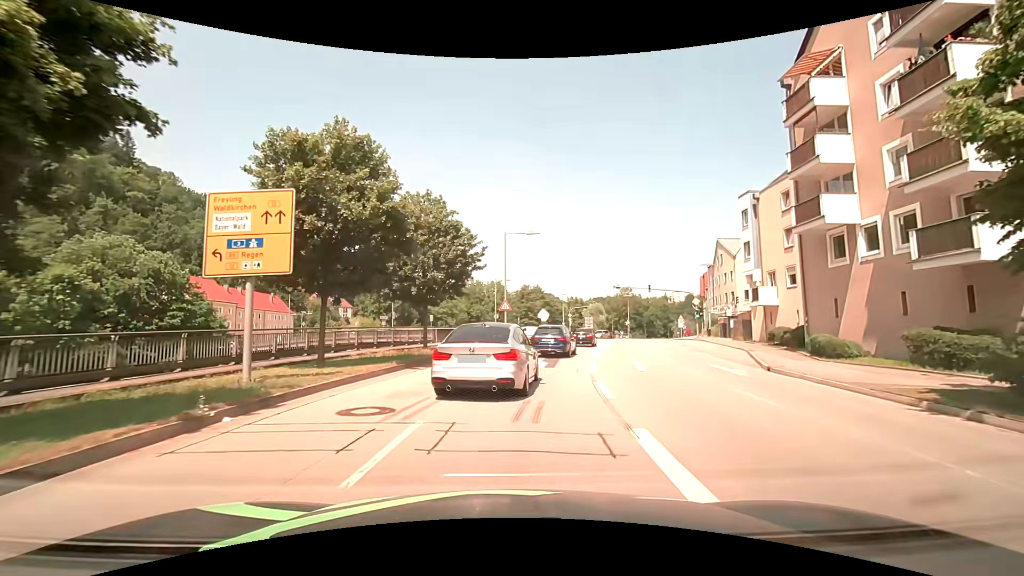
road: primary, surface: asphalt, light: Day
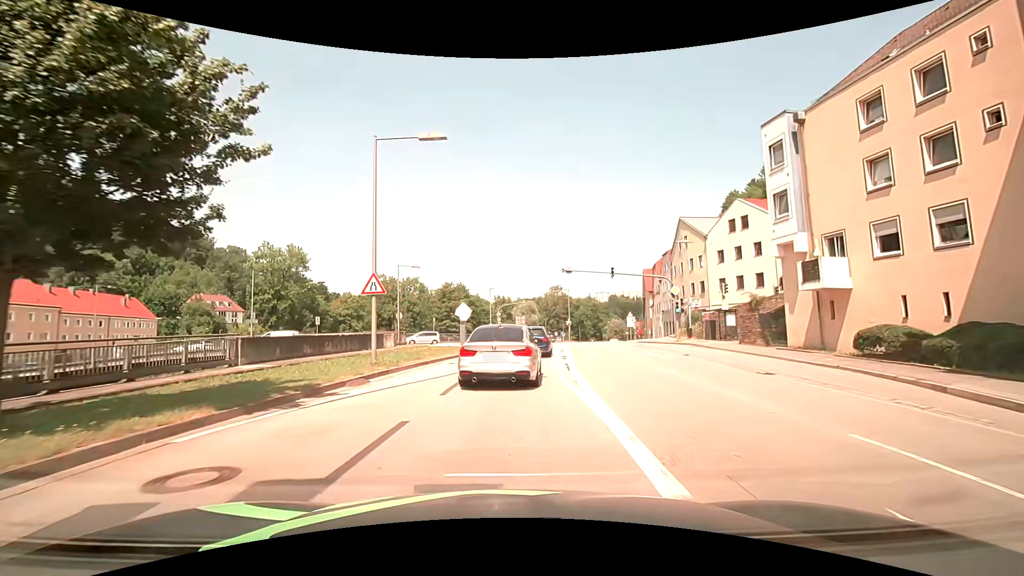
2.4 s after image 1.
(+1.5, +17.8) m; +9°
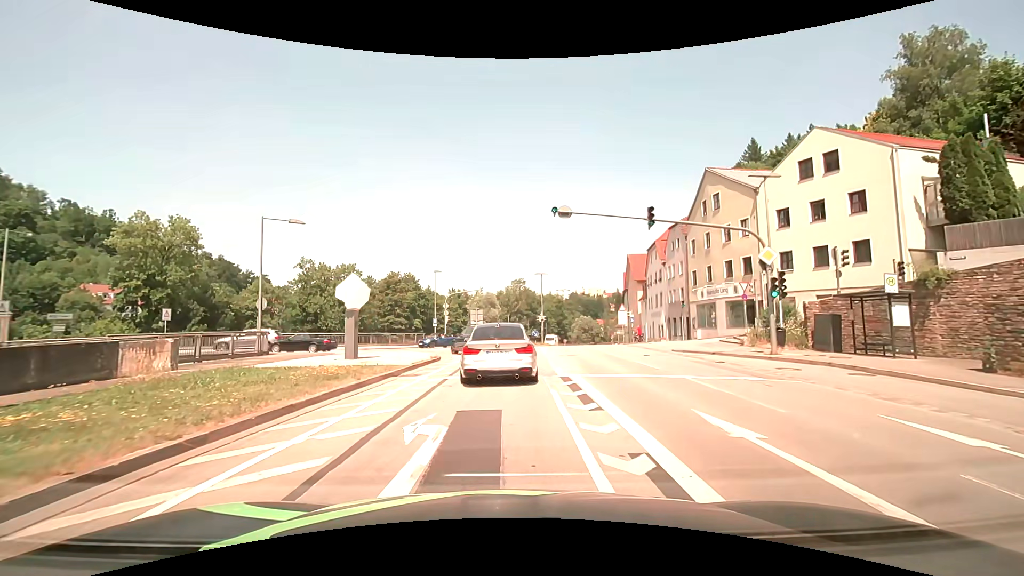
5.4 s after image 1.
(+0.7, +19.9) m; +4°
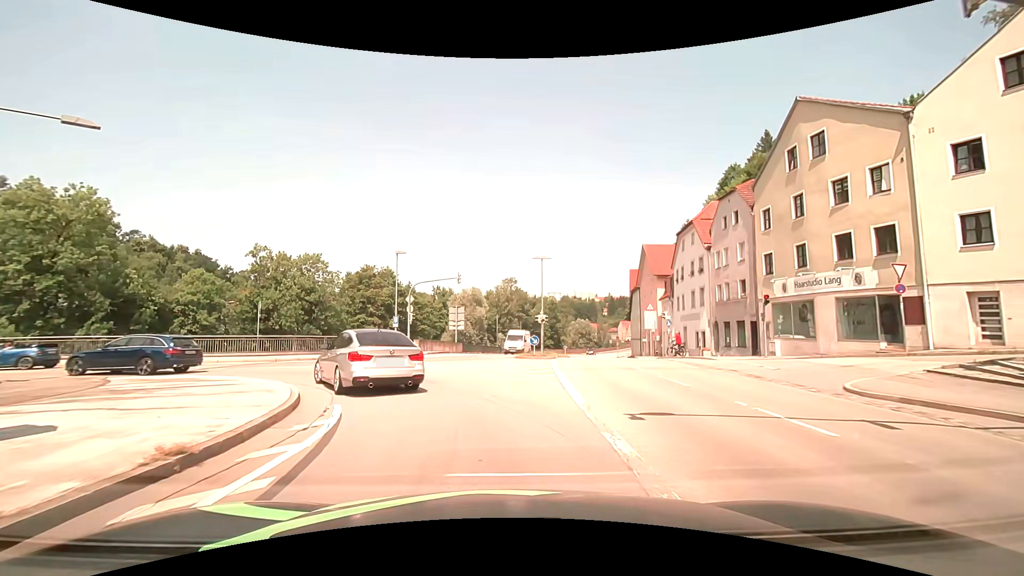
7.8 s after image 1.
(+0.2, +15.0) m; +2°
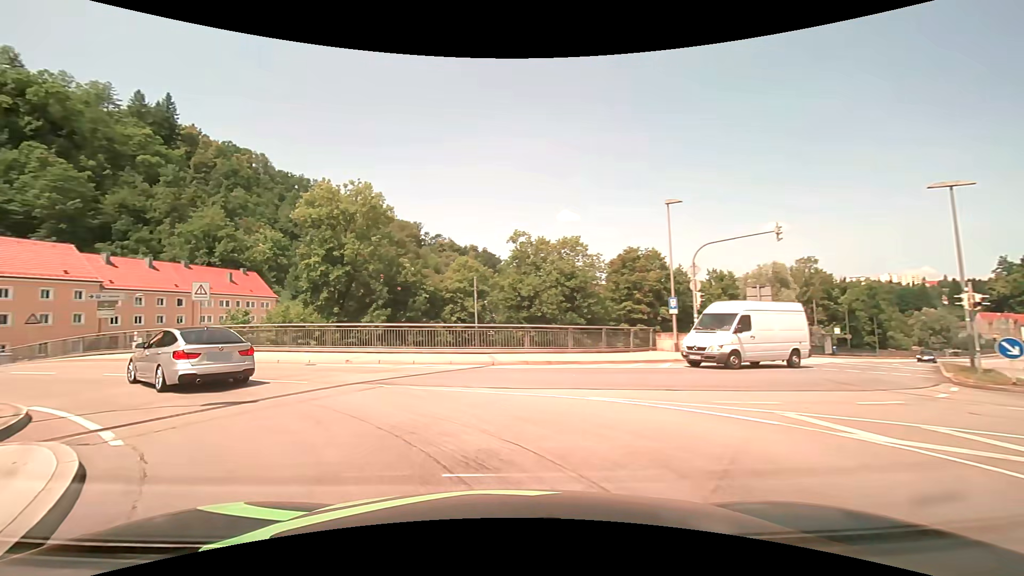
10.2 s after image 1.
(-2.5, +13.5) m; -30°
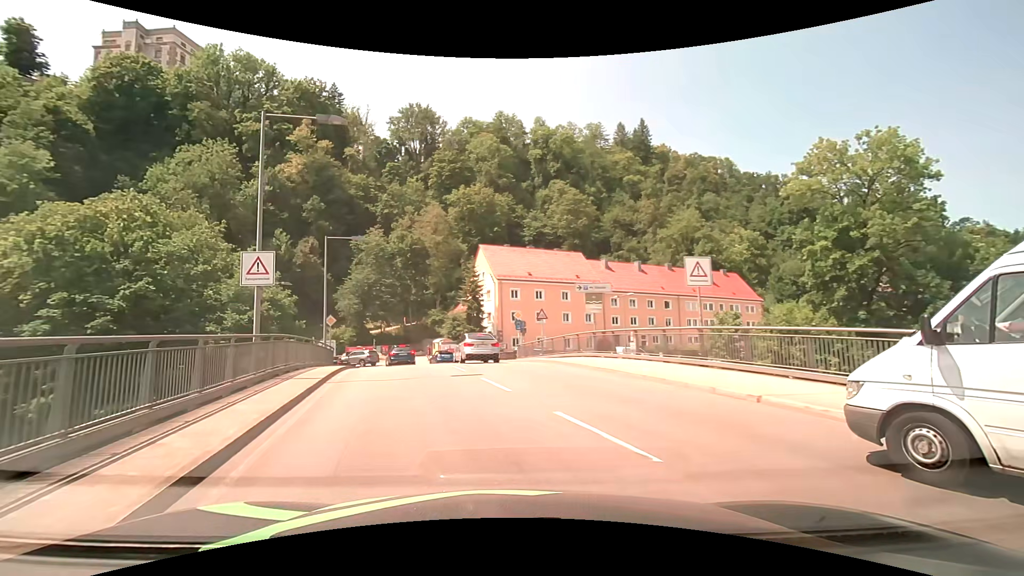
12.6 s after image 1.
(-5.9, +11.5) m; -51°
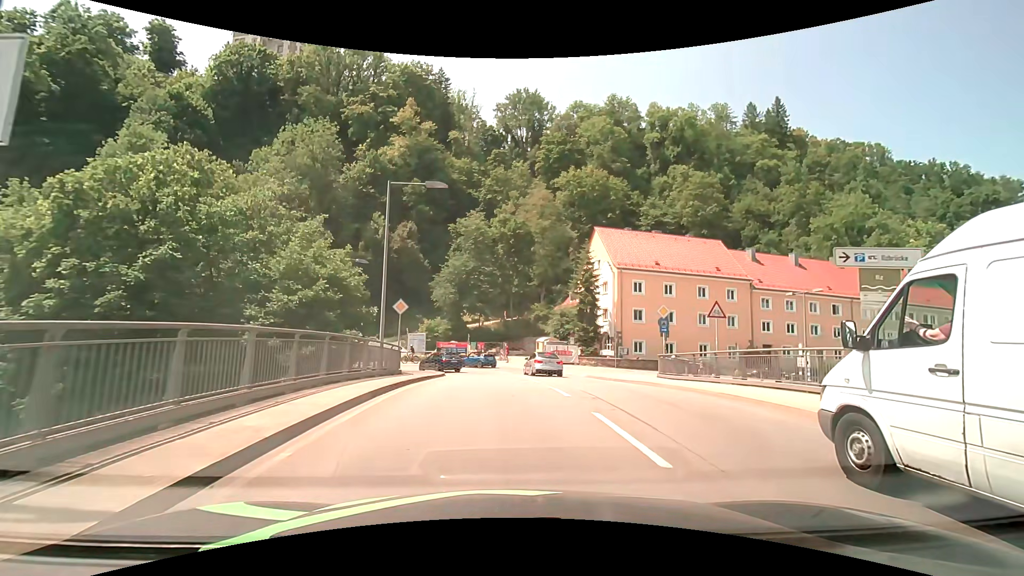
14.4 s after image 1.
(-1.8, +11.8) m; -12°
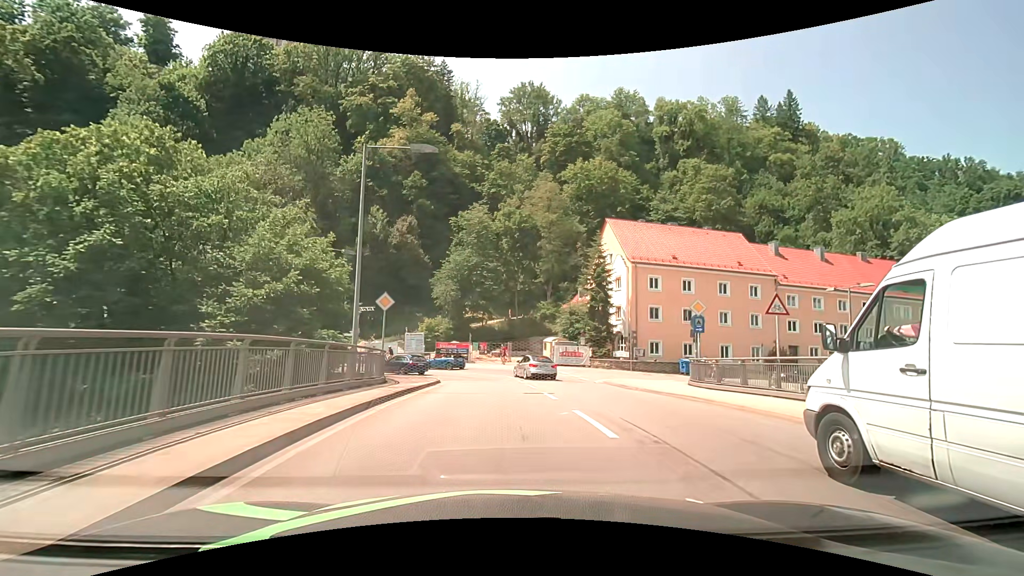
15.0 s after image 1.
(0.0, +4.3) m; -1°
(0, +10) (0, +20) (-1, +30) (-7, +38) (-15, +43) (-25, +43) (-35, +42) (-45, +41) (-55, +39) (-65, +38) m
